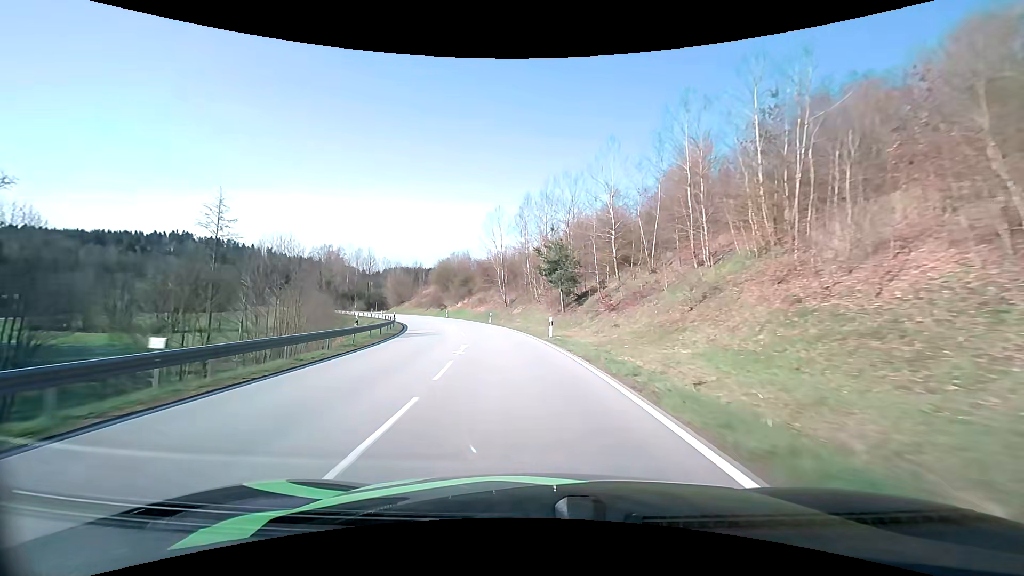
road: secondary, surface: asphalt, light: Day
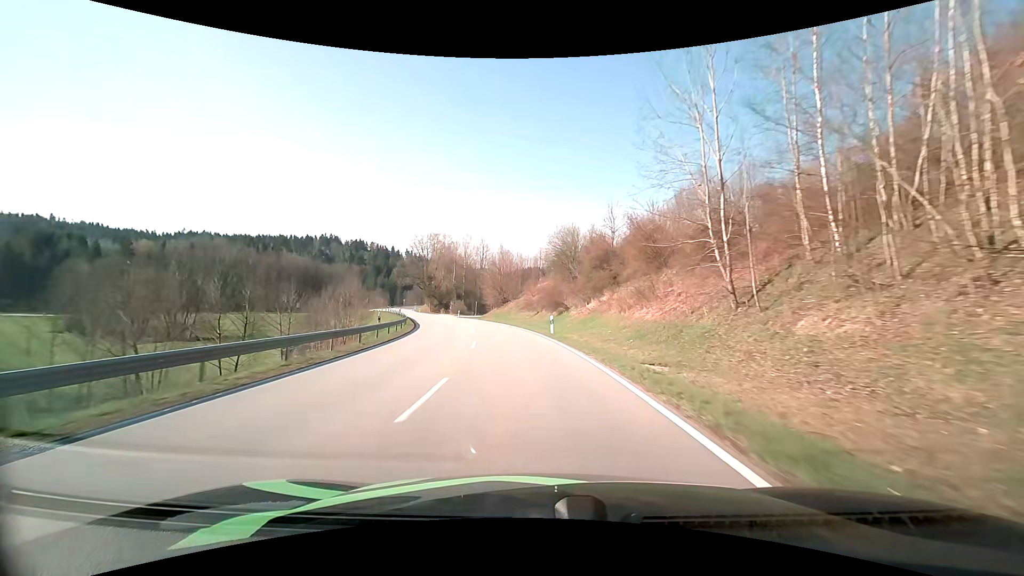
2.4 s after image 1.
(-6.4, +46.5) m; -16°
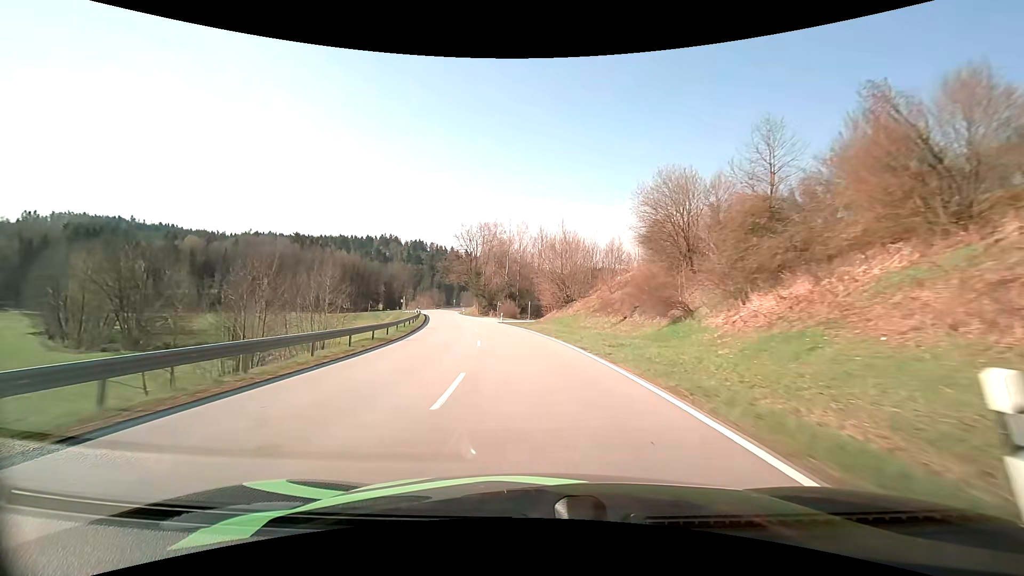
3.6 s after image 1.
(-1.5, +23.7) m; -7°
(0, +10) (-1, +20) (-2, +30) (-4, +40) (-6, +50) (-8, +59) (-10, +69) (-12, +79) (-15, +88) (-17, +98) m
